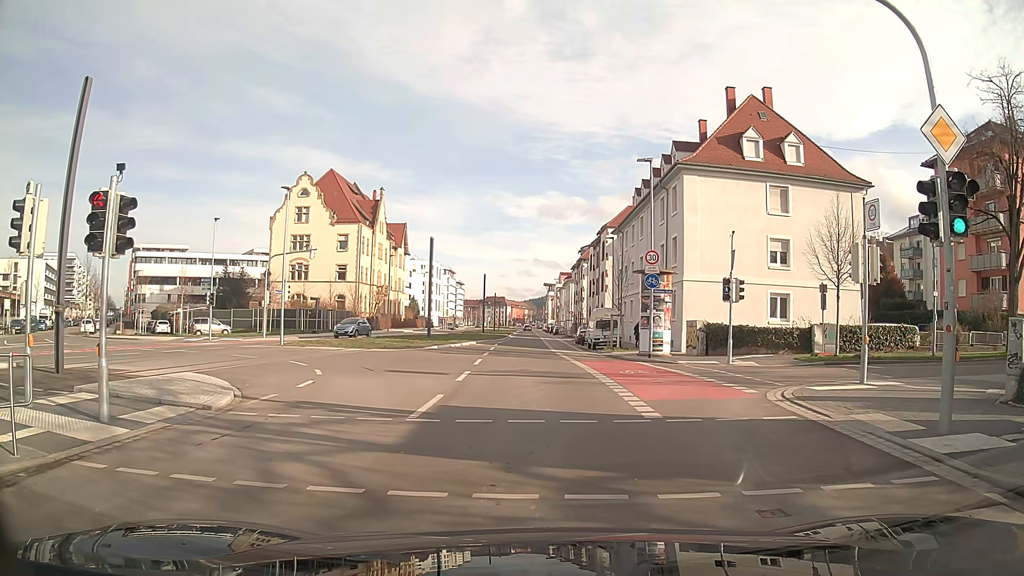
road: secondary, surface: asphalt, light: Day
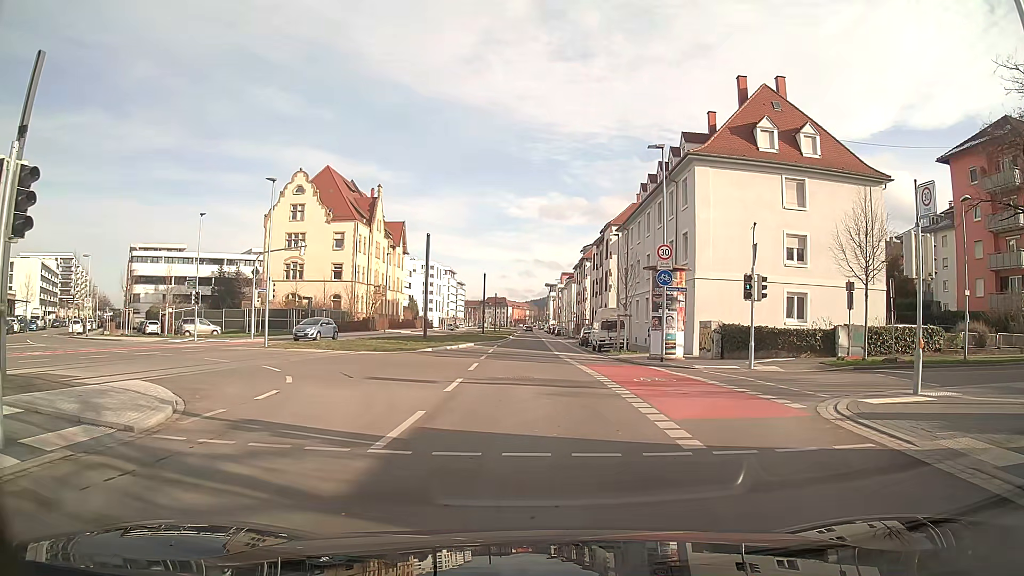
(0.0, +2.6) m; +1°
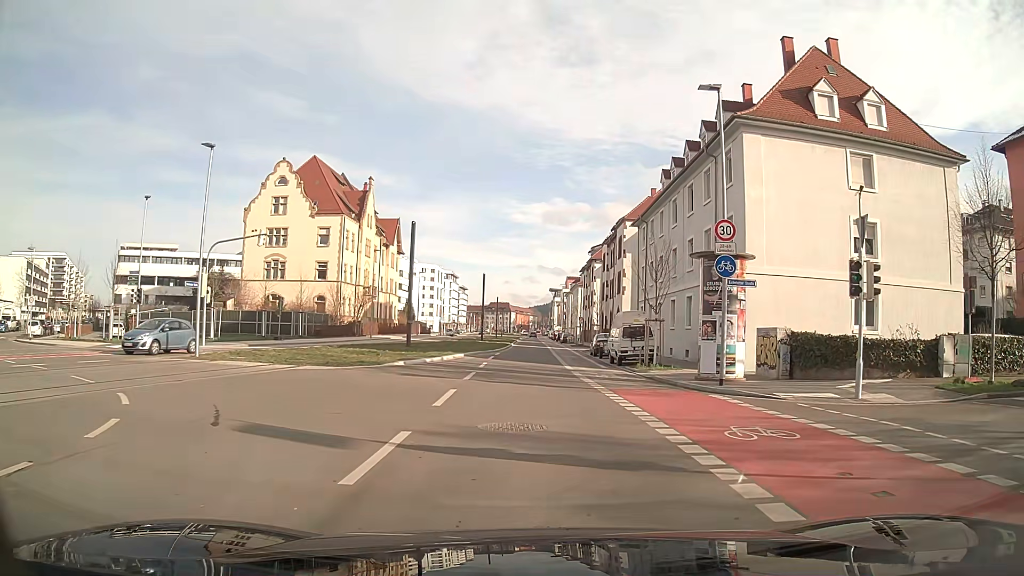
(0.0, +7.9) m; 0°
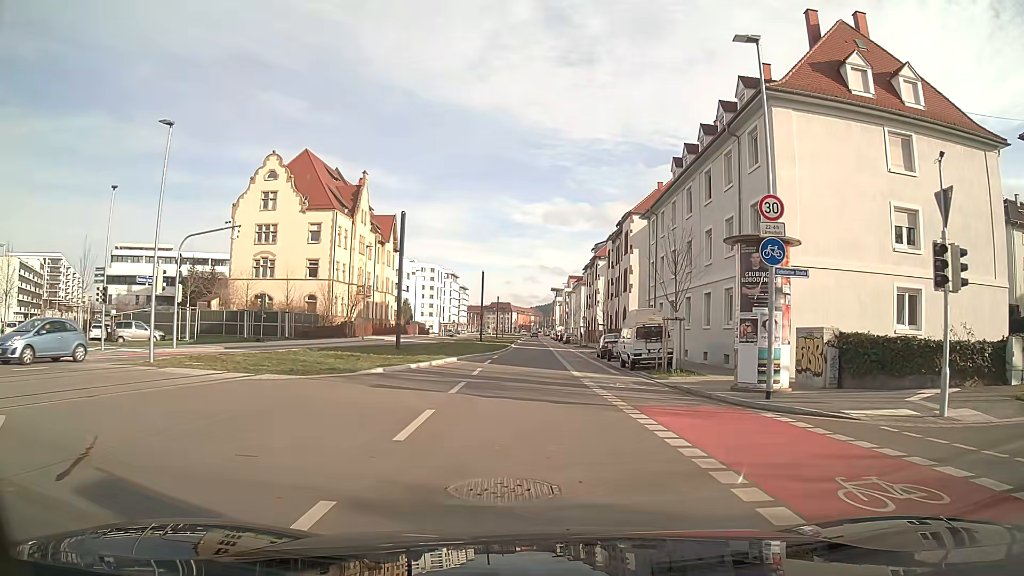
(0.0, +3.6) m; 0°
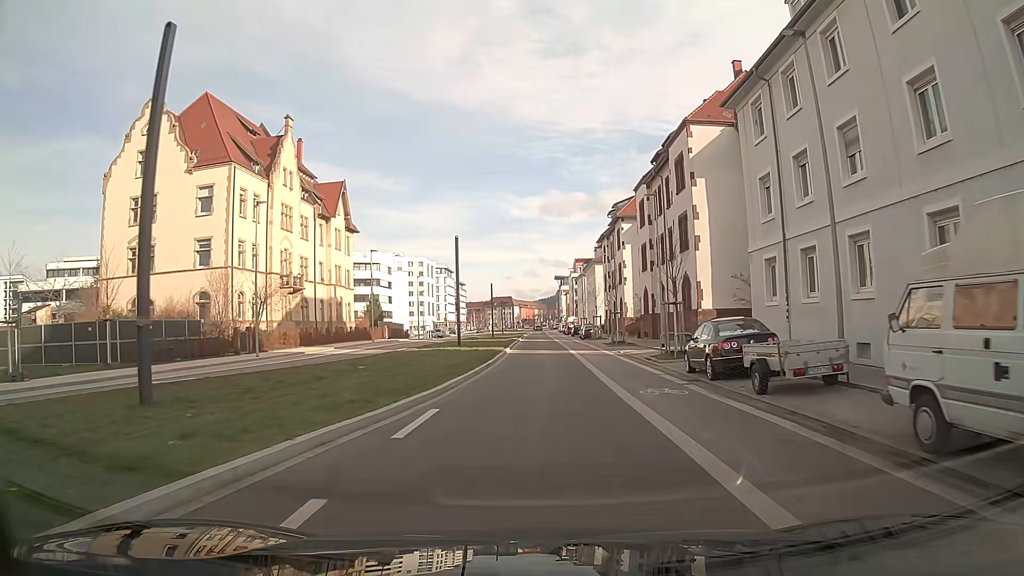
(+0.1, +24.6) m; 0°
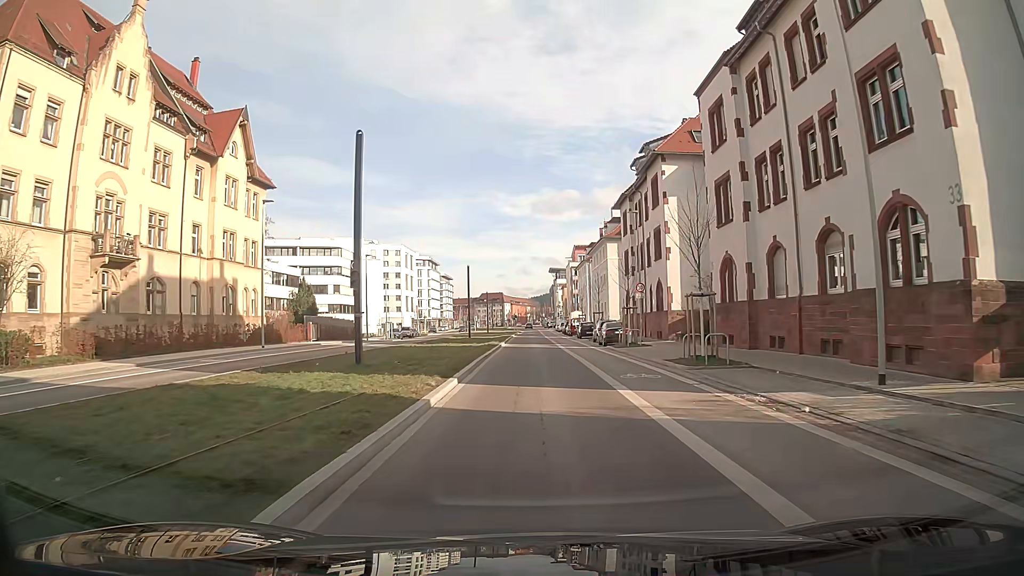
(0.0, +24.2) m; 0°
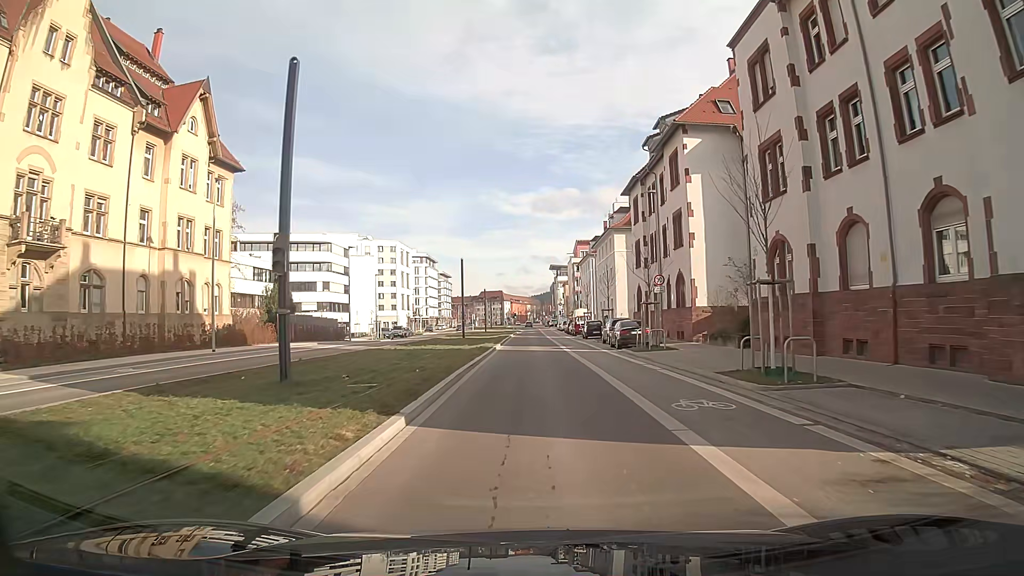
(0.0, +6.2) m; 0°
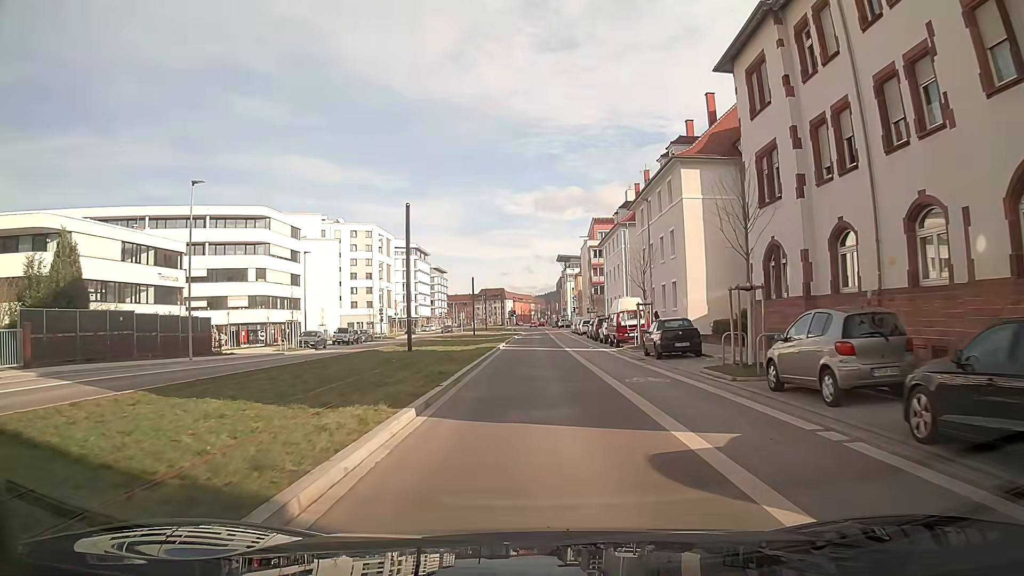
(-0.1, +29.0) m; 0°
(0, +10) (0, +20) (0, +30) (0, +40) (0, +50) (0, +60) (0, +70) (0, +80) (0, +90) (0, +100) m
